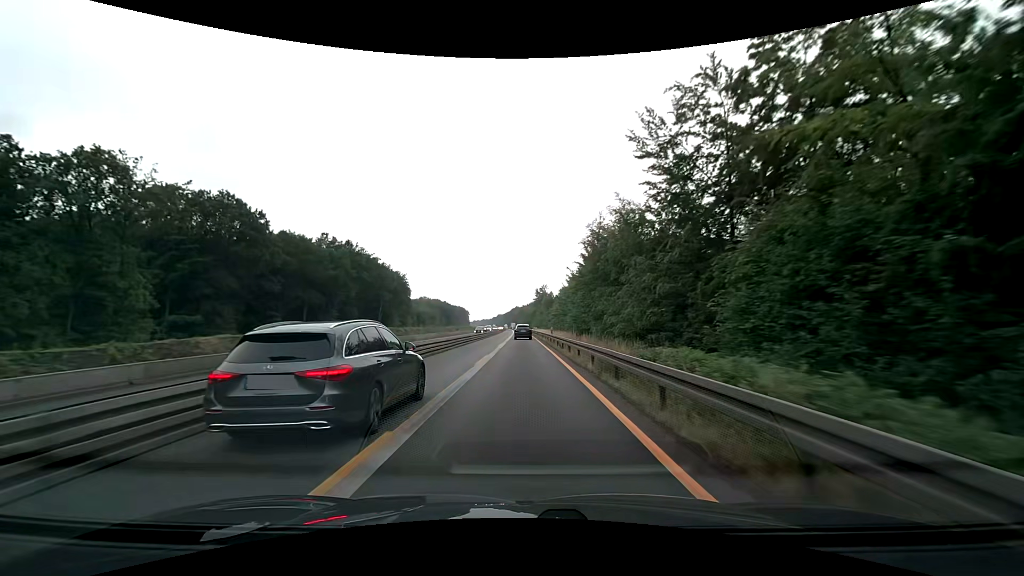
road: motorway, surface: asphalt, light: Day
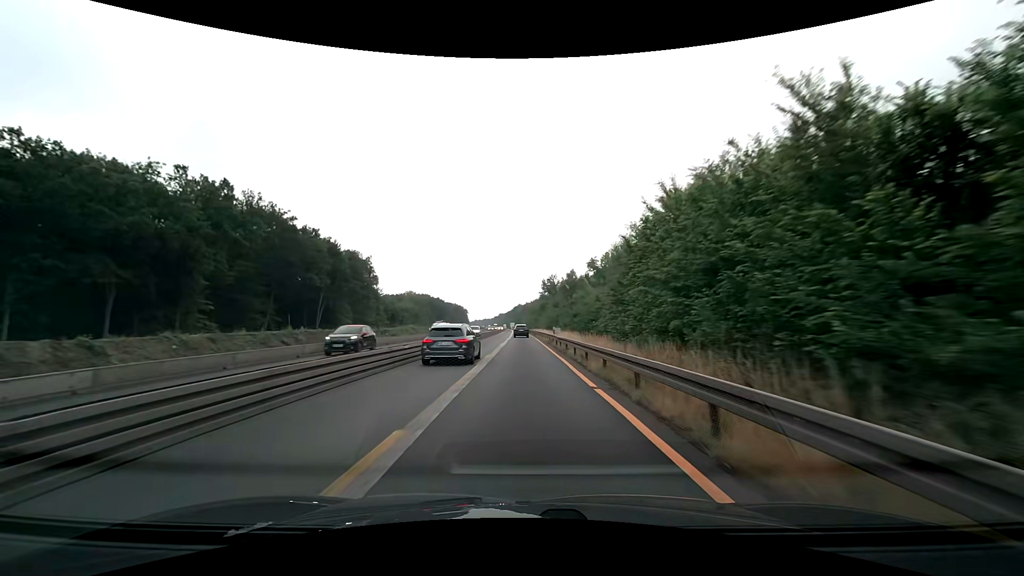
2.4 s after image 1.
(-0.3, +50.1) m; 0°
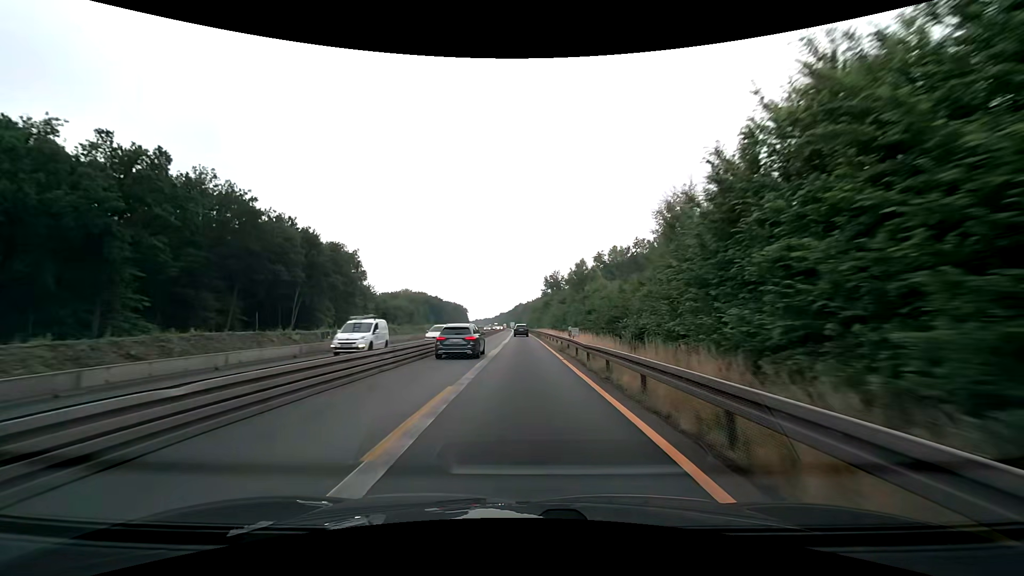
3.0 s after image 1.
(0.0, +12.5) m; 0°
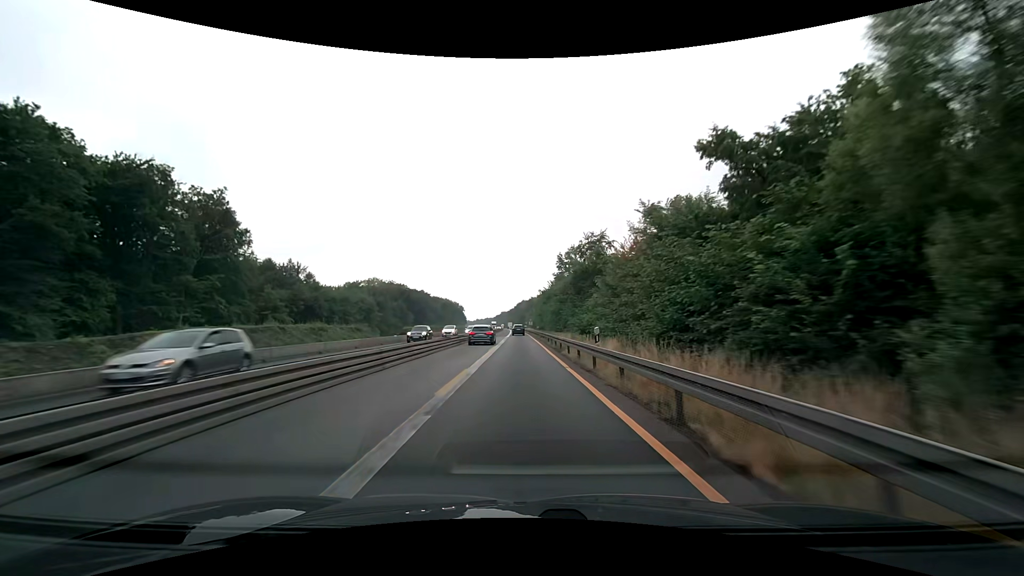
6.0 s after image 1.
(-0.2, +62.7) m; 0°
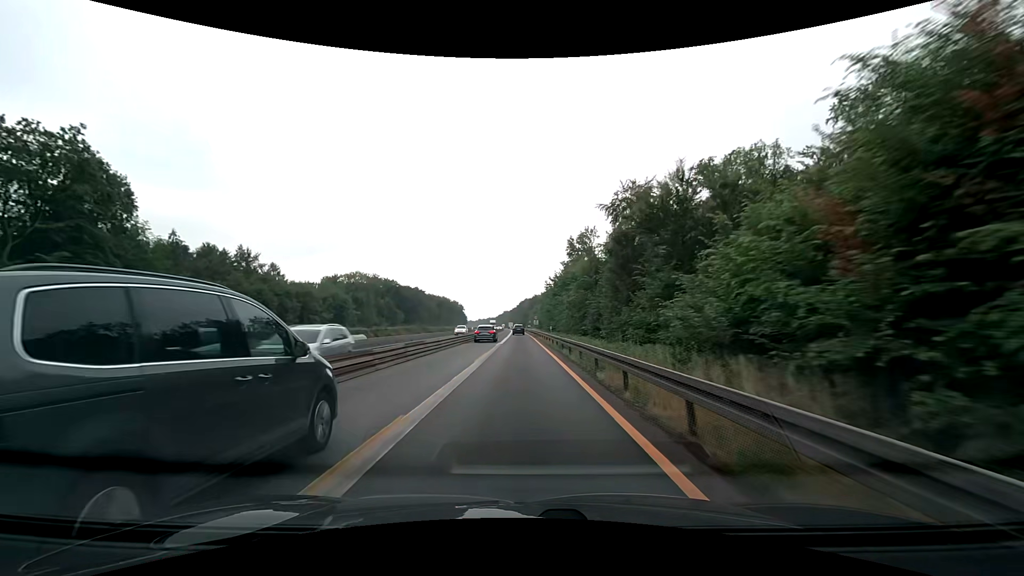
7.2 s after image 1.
(0.0, +25.1) m; 0°
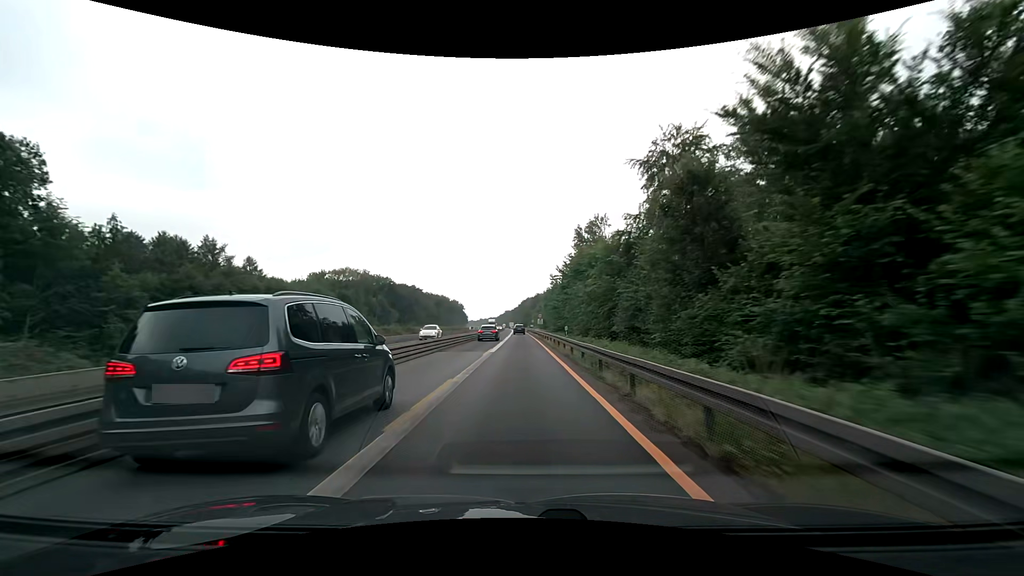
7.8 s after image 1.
(0.0, +12.5) m; 0°
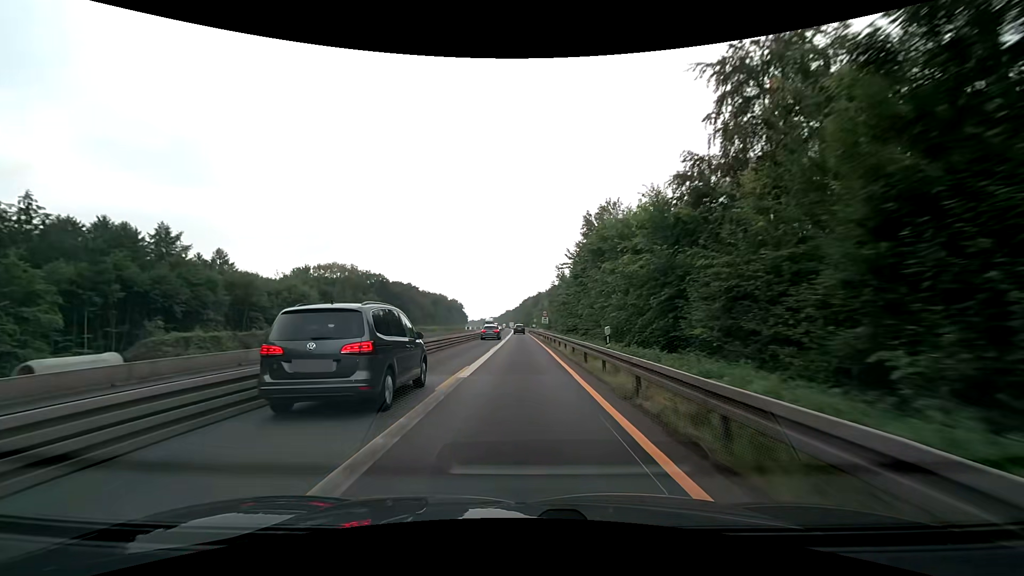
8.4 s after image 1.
(0.0, +12.5) m; 0°
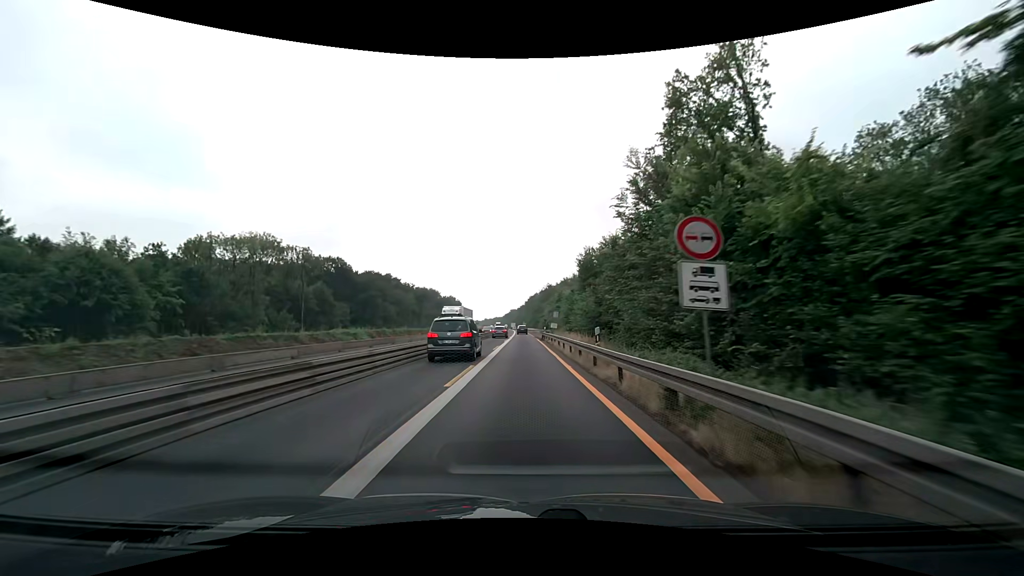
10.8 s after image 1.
(-0.3, +50.2) m; -1°
(0, +10) (0, +20) (0, +30) (0, +40) (0, +50) (0, +60) (0, +70) (0, +80) (0, +90) (0, +100) m
